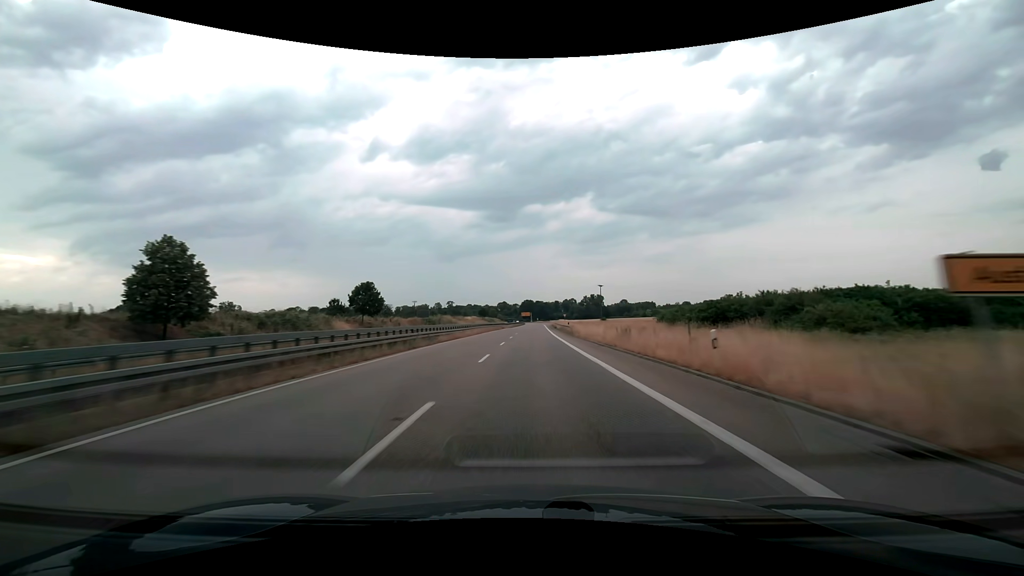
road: trunk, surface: asphalt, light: Day
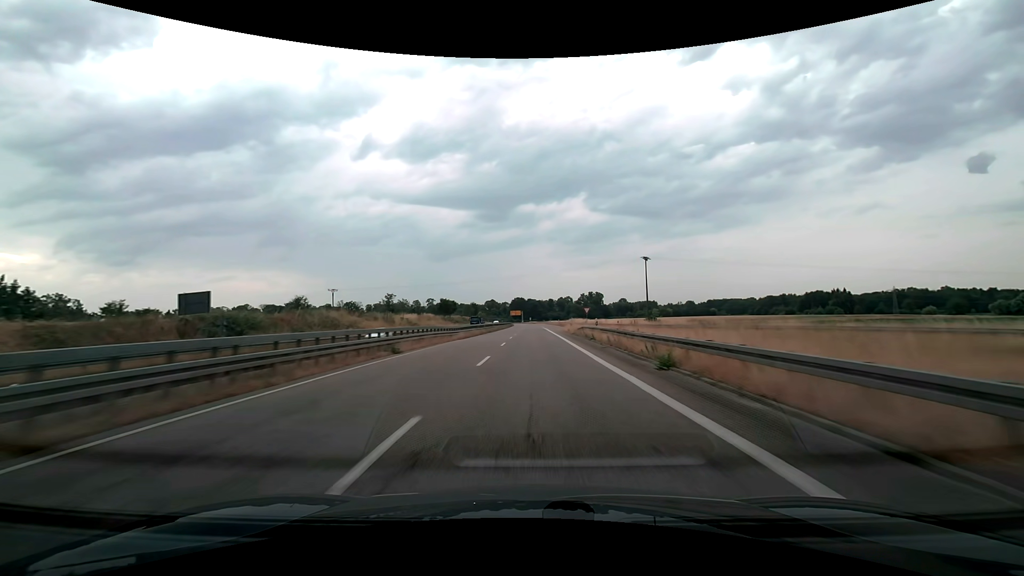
(+0.7, +73.3) m; +1°
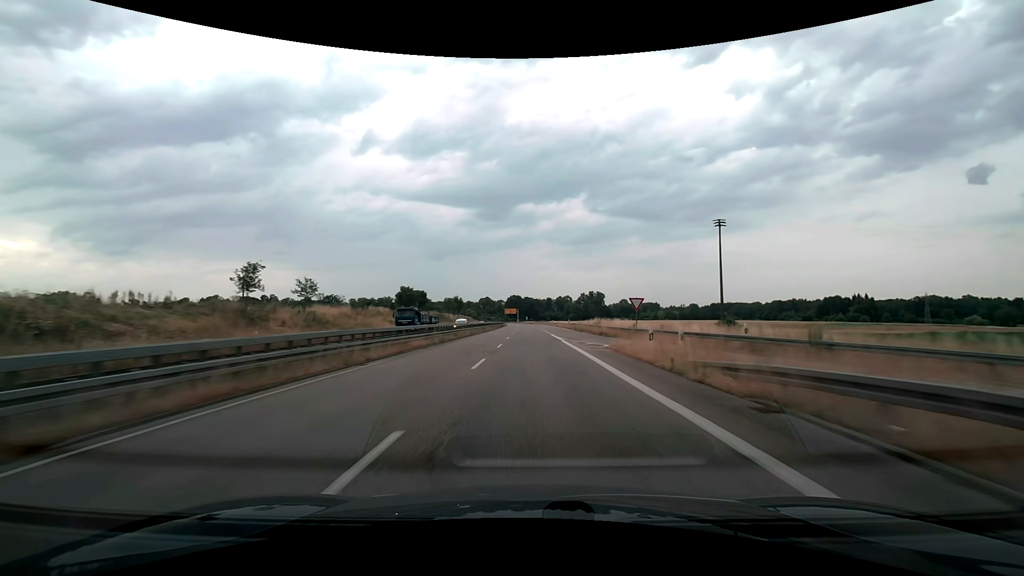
(+0.1, +36.3) m; 0°
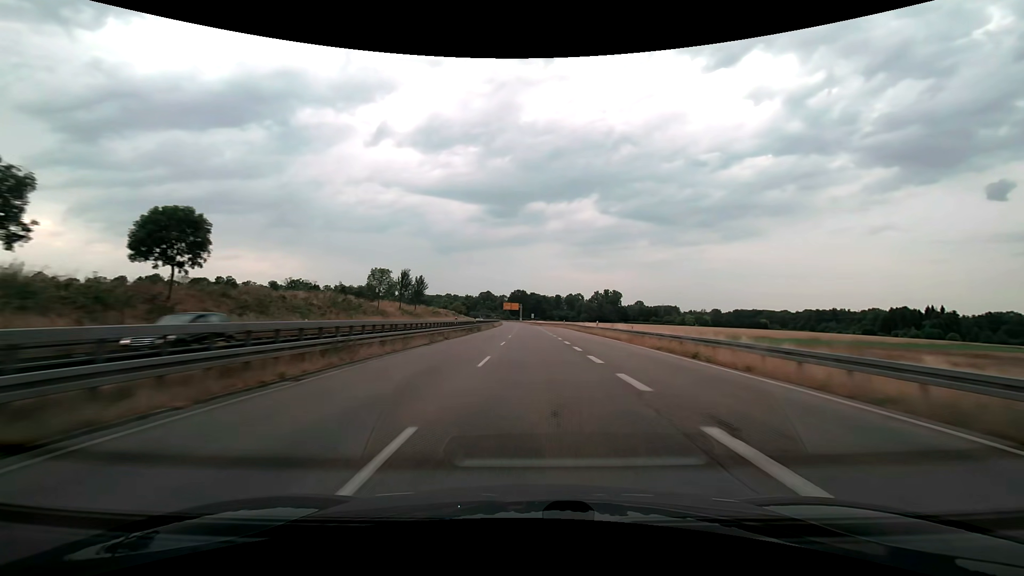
(-0.3, +71.2) m; -1°
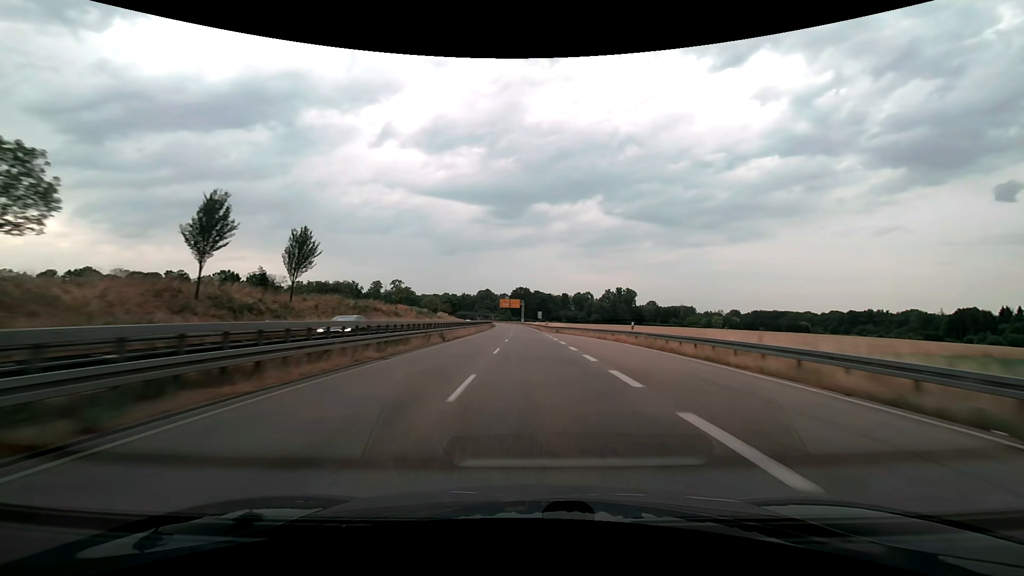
(-0.3, +53.5) m; 0°
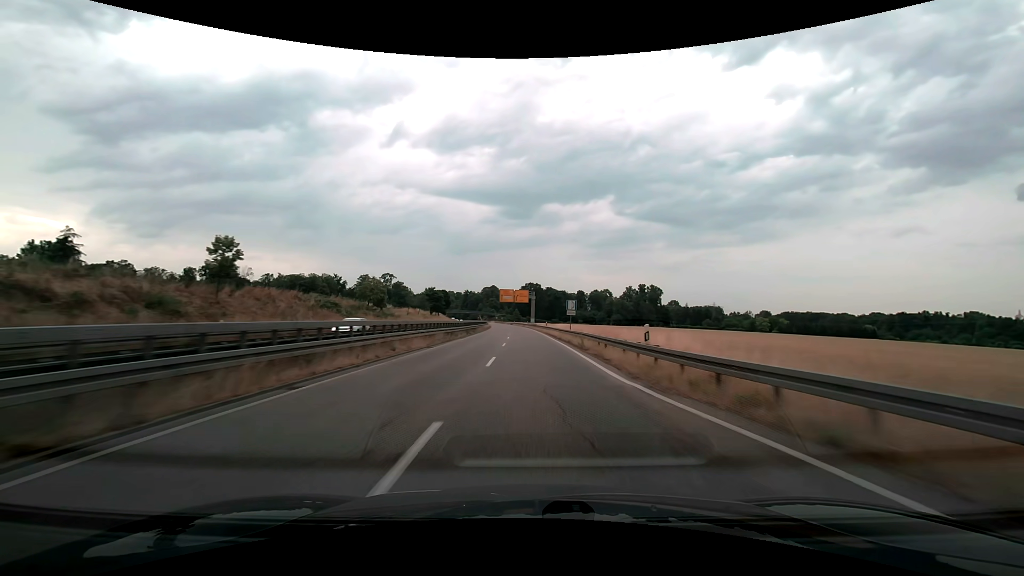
(-0.5, +53.2) m; -1°
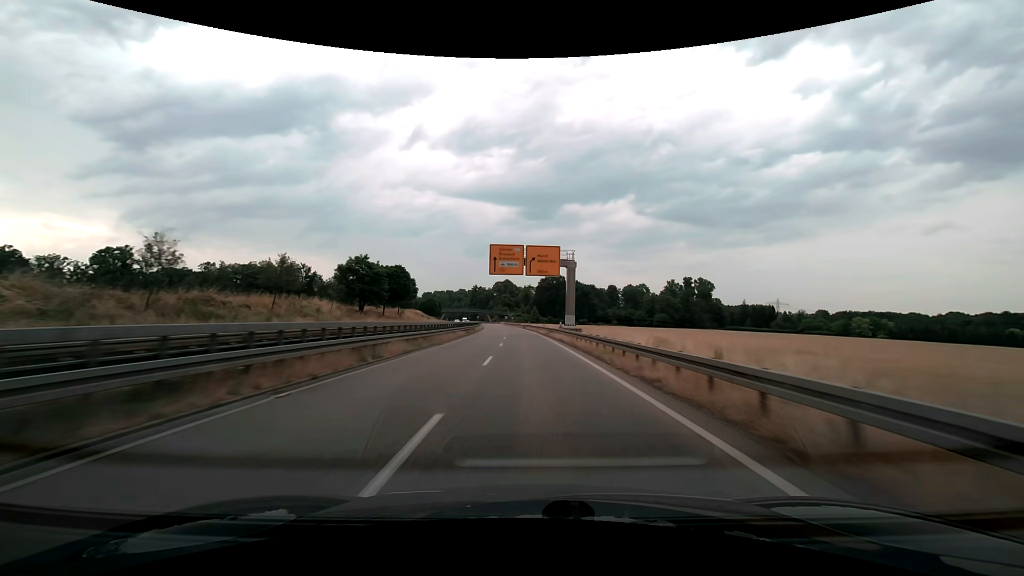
(-1.0, +70.8) m; -2°
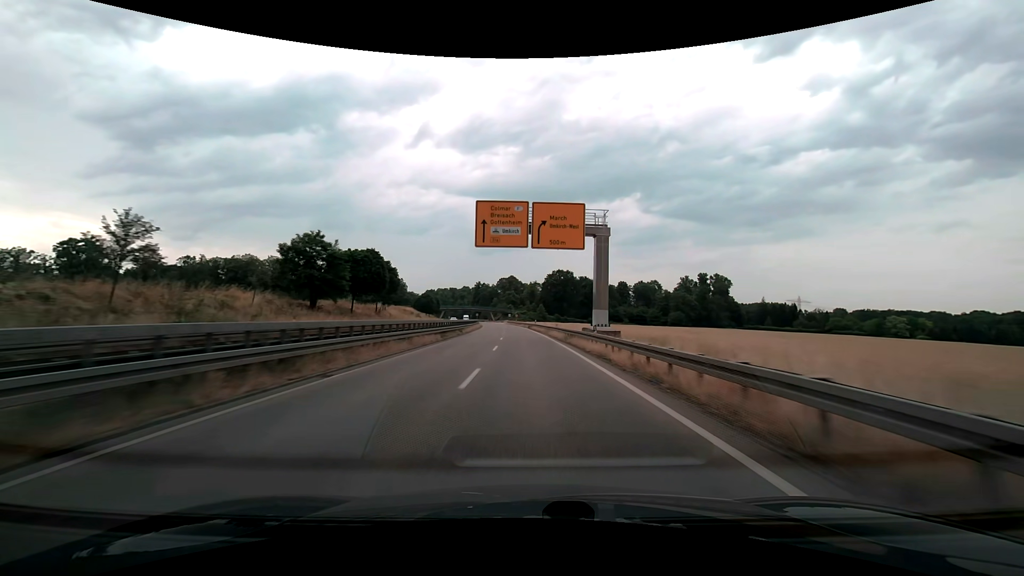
(-0.1, +17.4) m; -1°
(0, +10) (0, +20) (0, +30) (-1, +40) (-1, +50) (-2, +60) (-2, +70) (-3, +80) (-3, +90) (-4, +100) m
